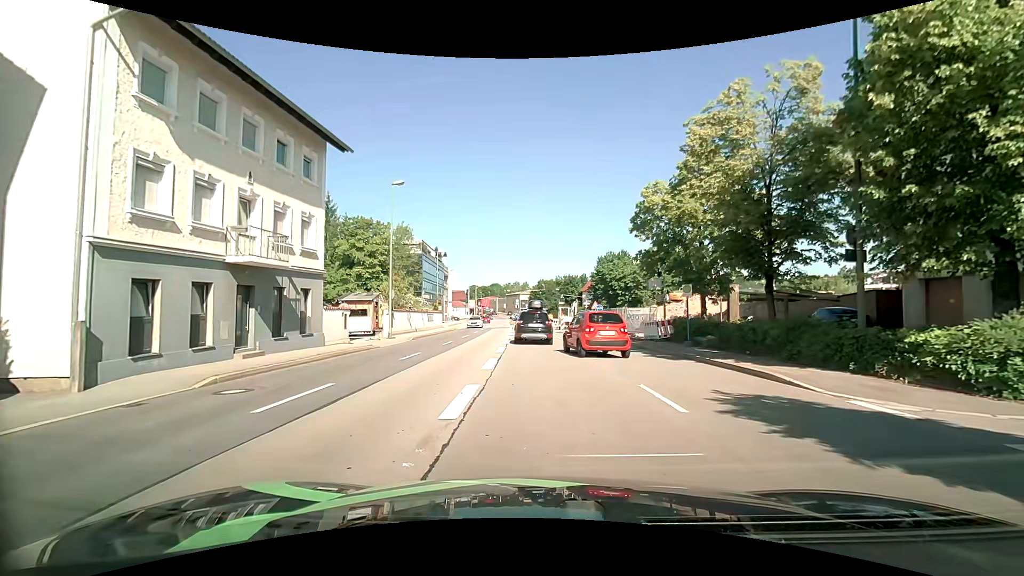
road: primary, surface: asphalt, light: Day
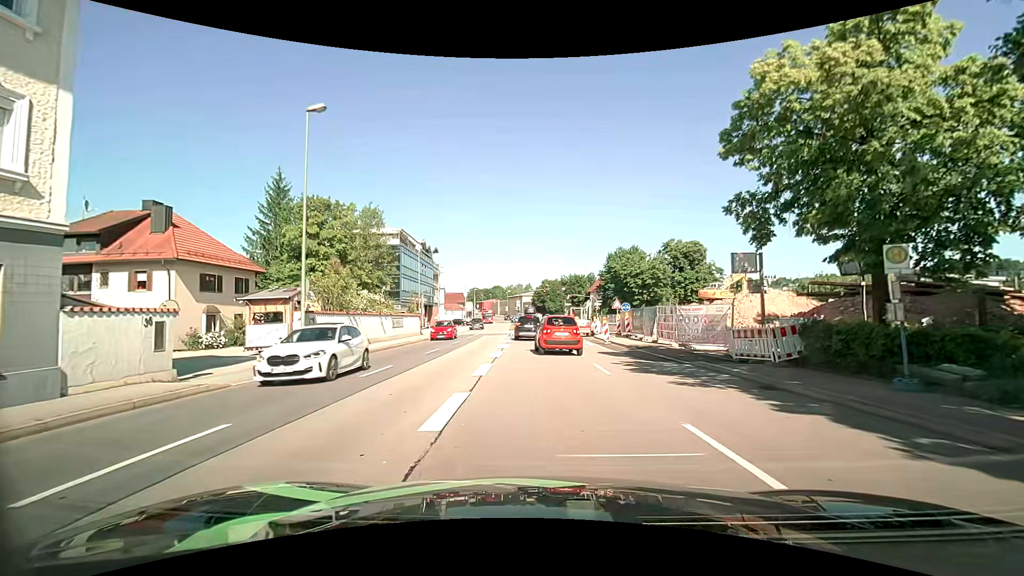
(0.0, +12.5) m; -1°
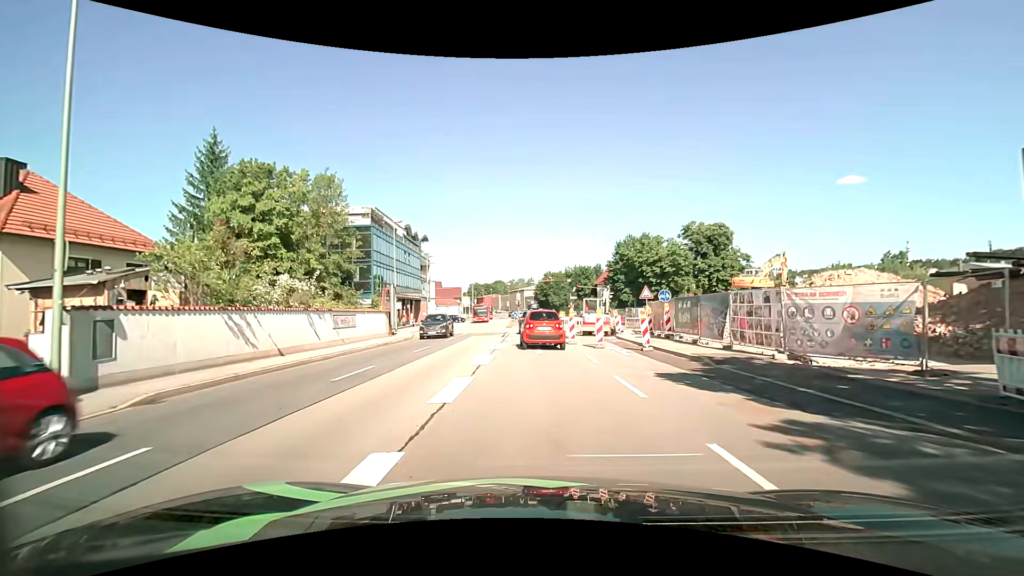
(0.0, +10.5) m; -1°
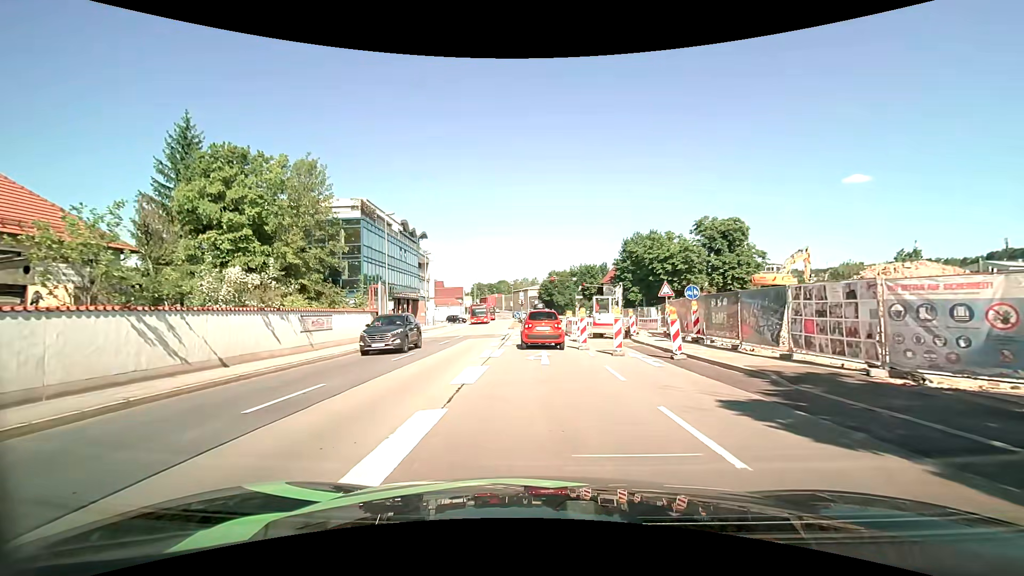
(+0.1, +3.8) m; +1°
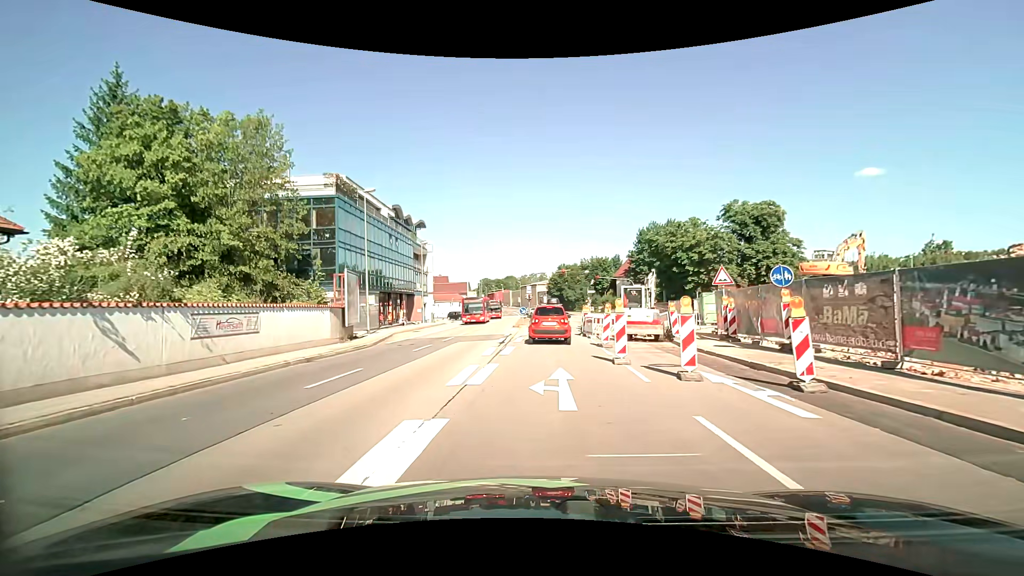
(-0.1, +6.9) m; -2°
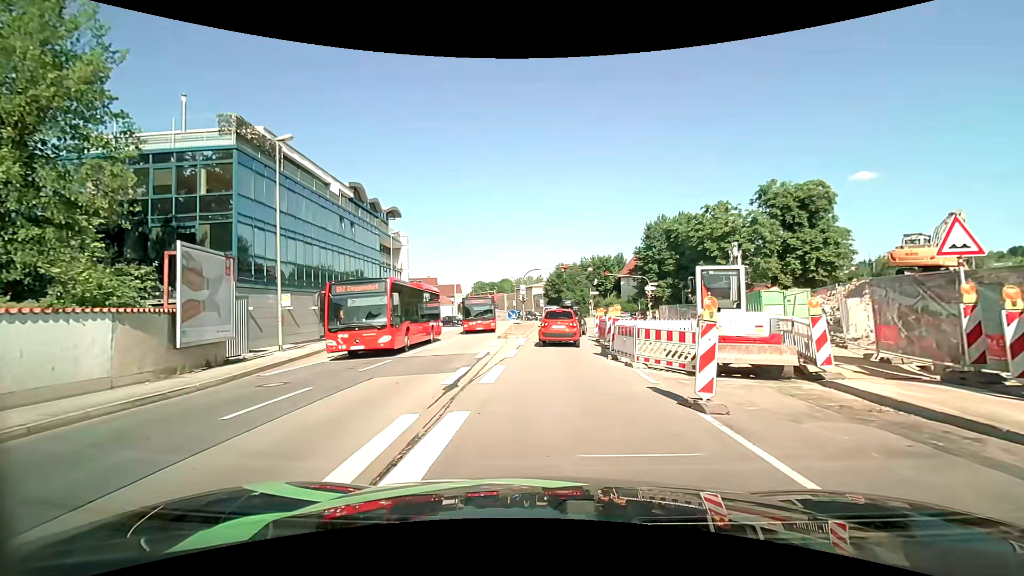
(+0.2, +11.4) m; +1°
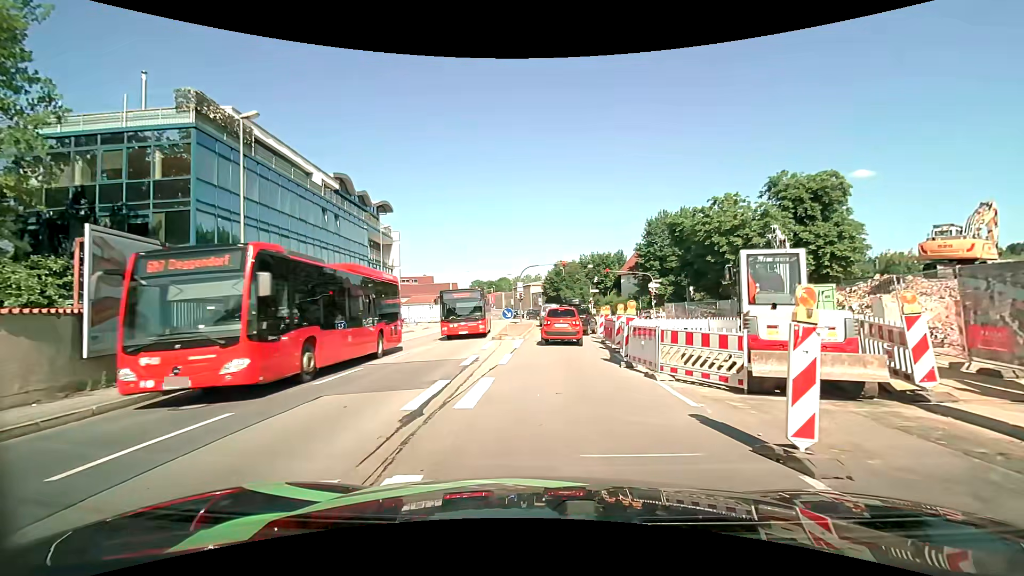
(0.0, +2.7) m; 0°
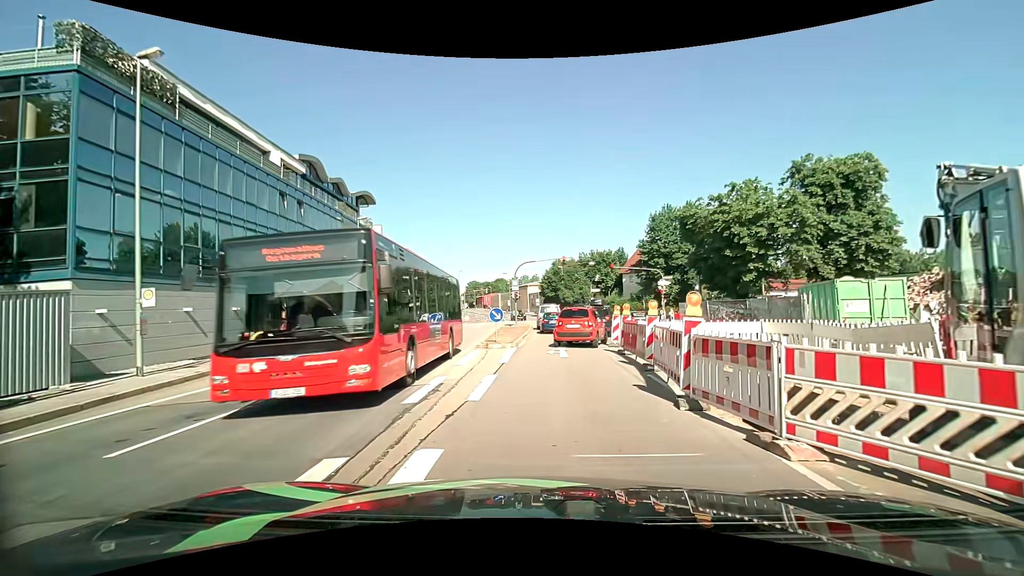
(0.0, +5.3) m; 0°
